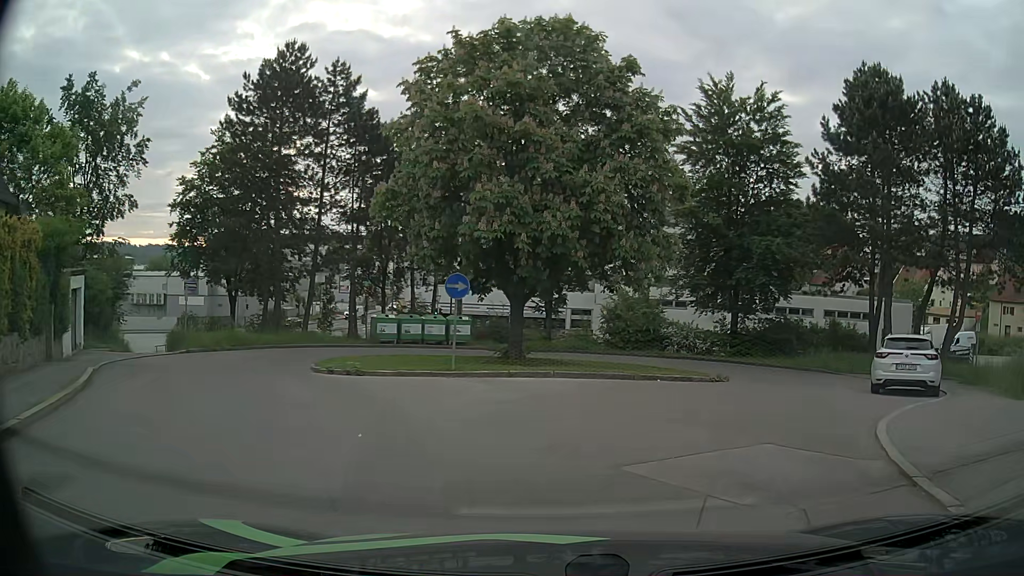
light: Day
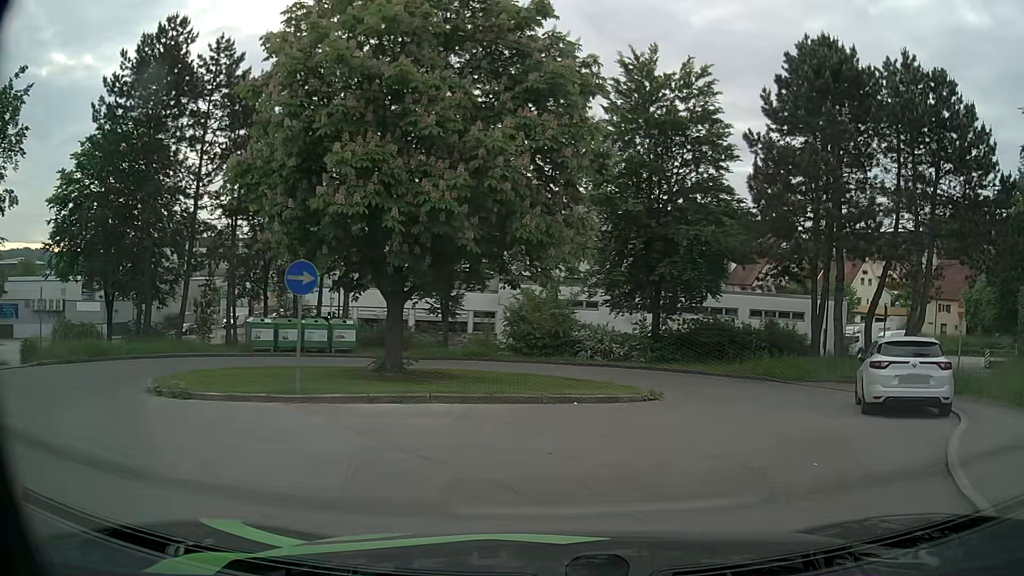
(+0.3, +4.3) m; +8°
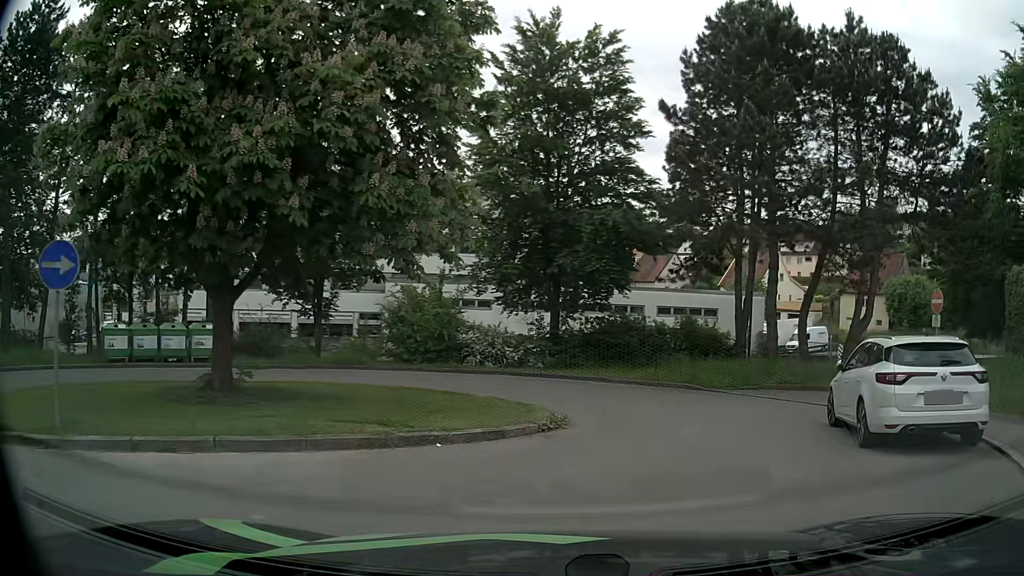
(+0.3, +4.0) m; +8°
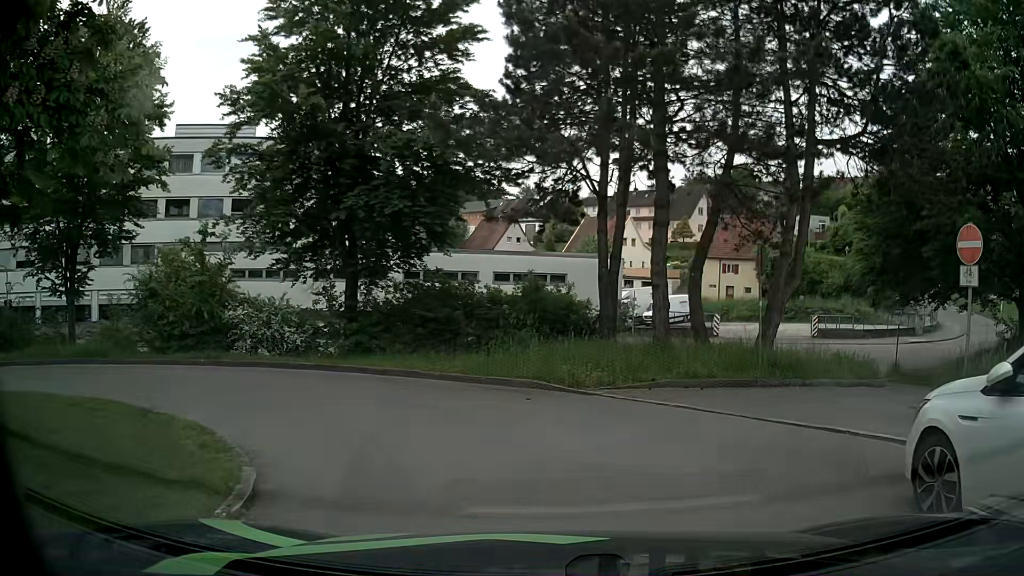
(+1.1, +7.4) m; +15°
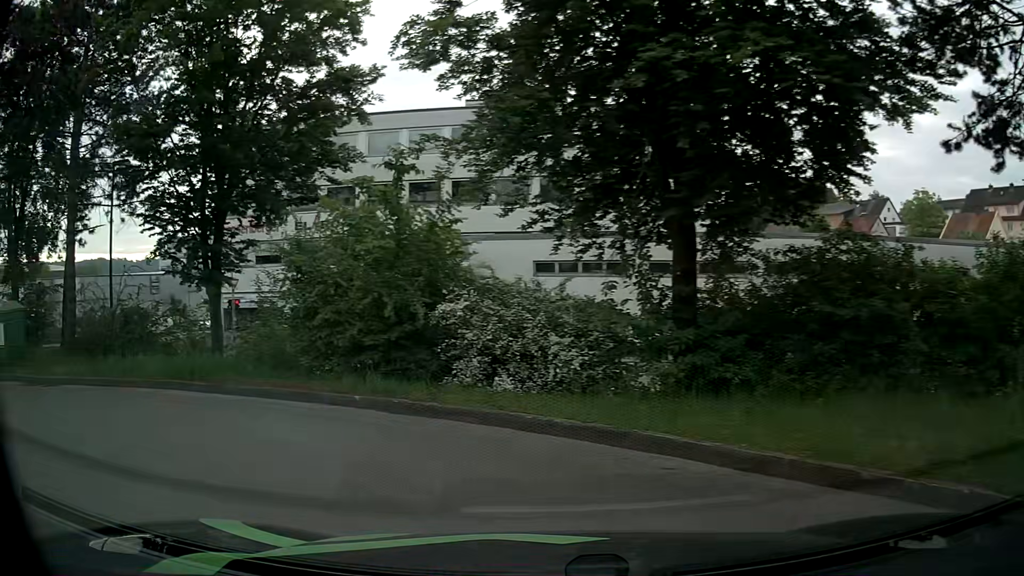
(-1.7, +10.0) m; -30°
